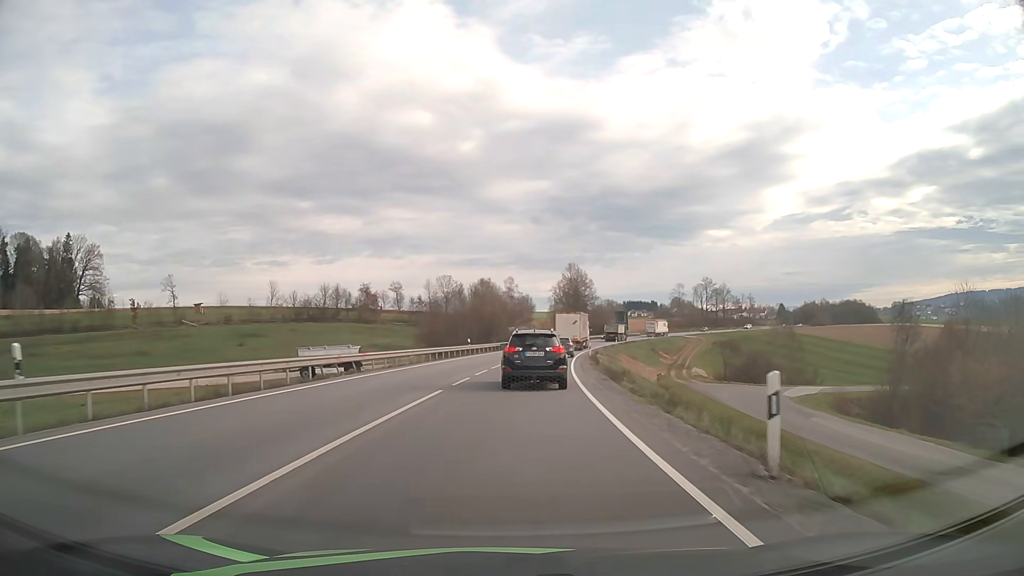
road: primary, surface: asphalt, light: Day
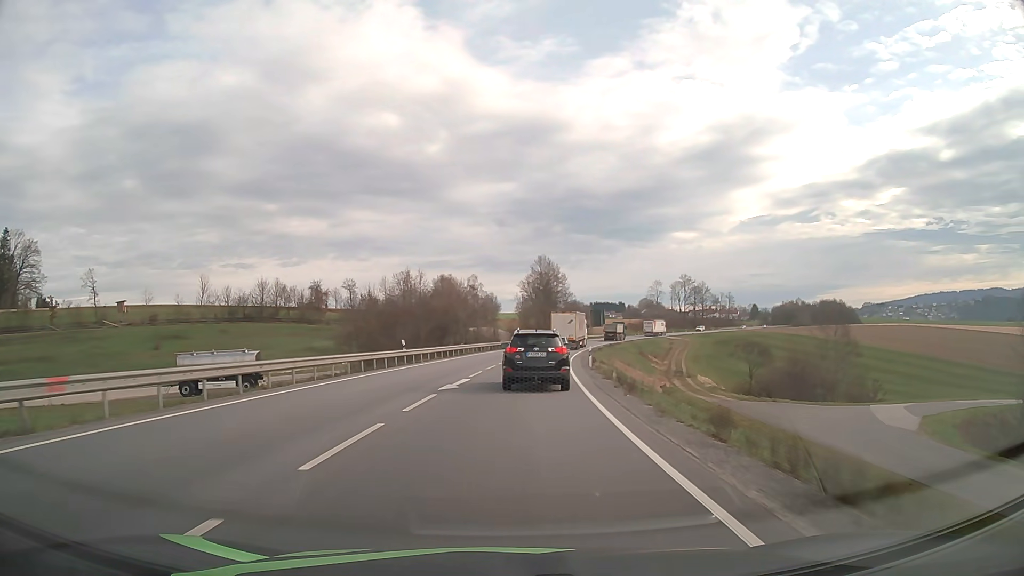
(+0.5, +19.3) m; +3°
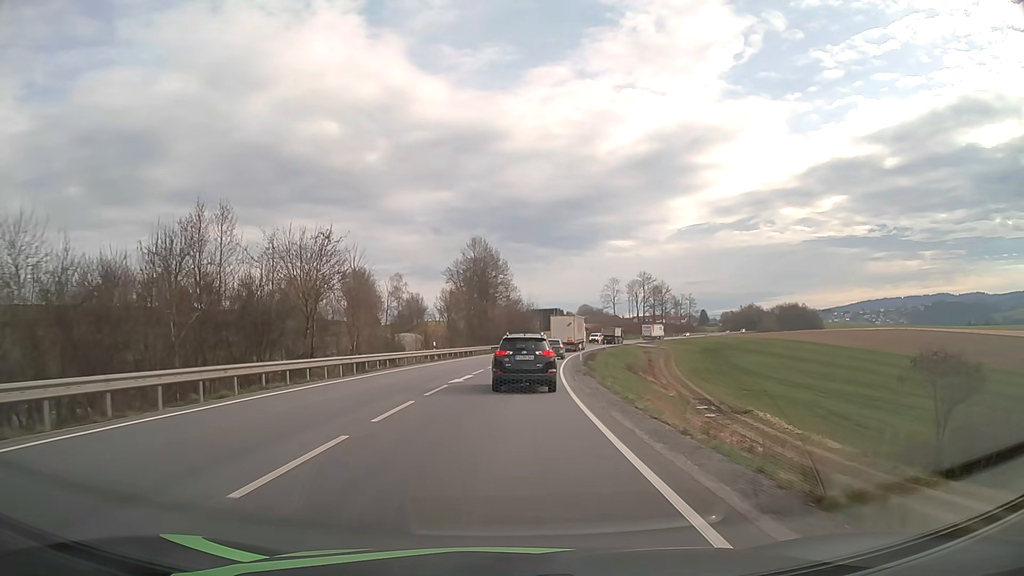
(+2.0, +37.1) m; +6°
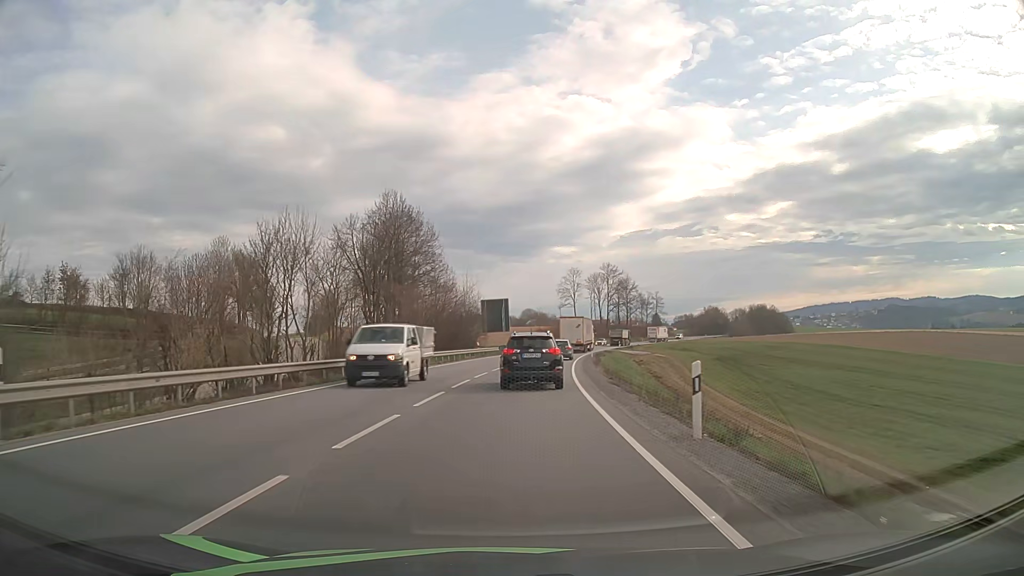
(+1.6, +39.1) m; +5°
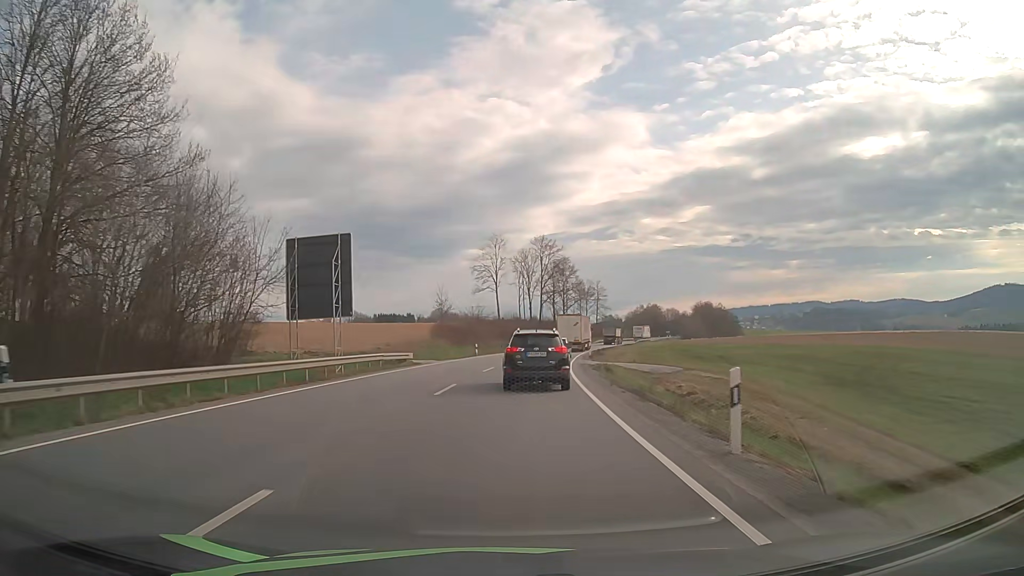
(+3.4, +51.4) m; +7°
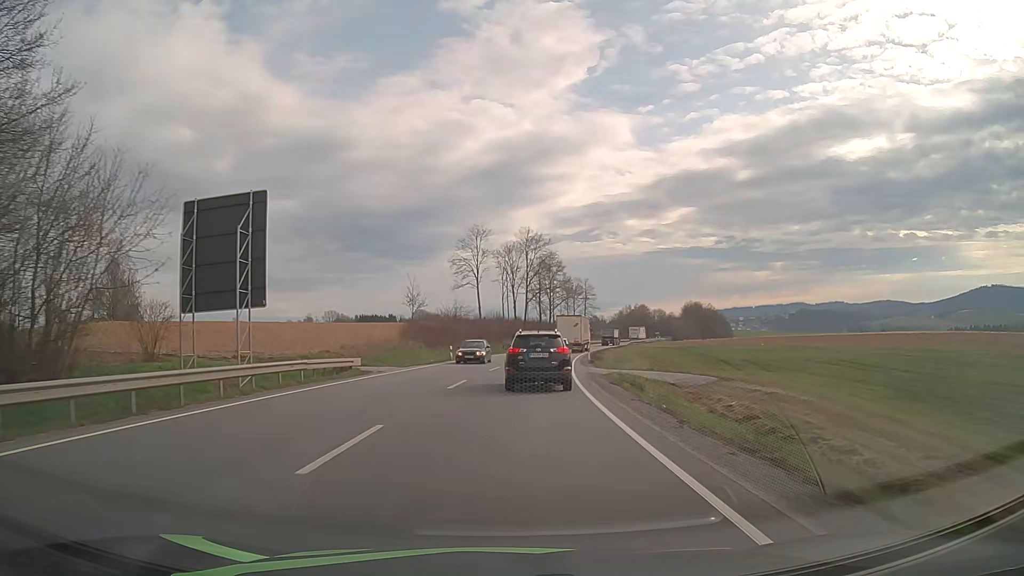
(+0.1, +10.1) m; +1°
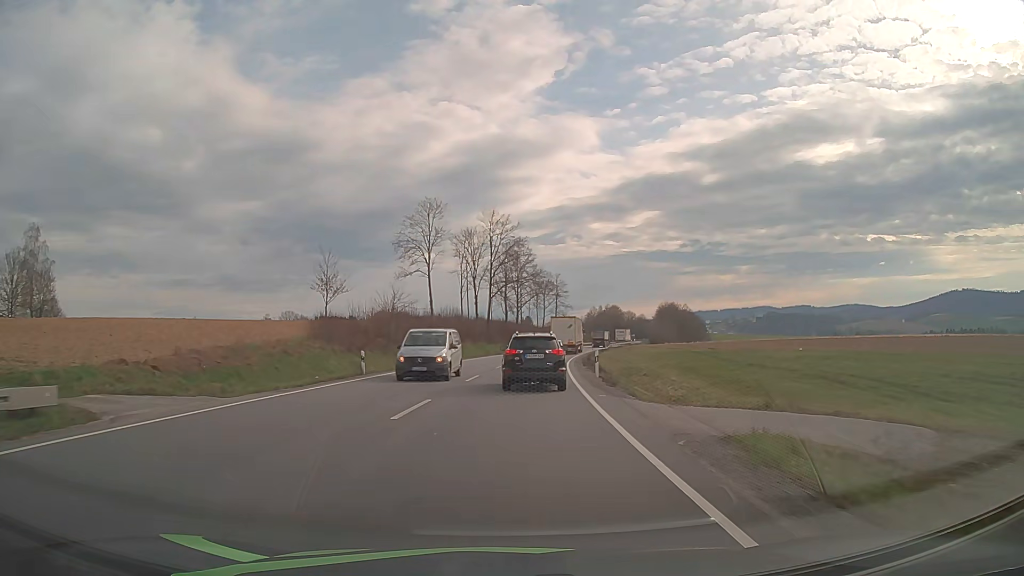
(+0.5, +19.6) m; +3°
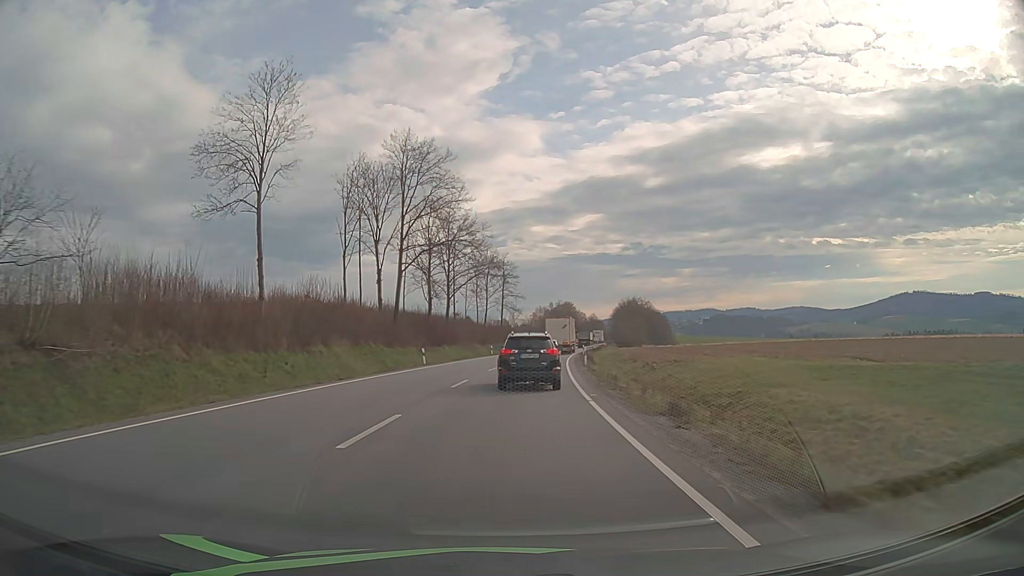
(+1.9, +39.5) m; +5°
(0, +10) (0, +20) (+1, +30) (+2, +40) (+3, +50) (+4, +60) (+5, +70) (+6, +80) (+8, +90) (+9, +99) m
